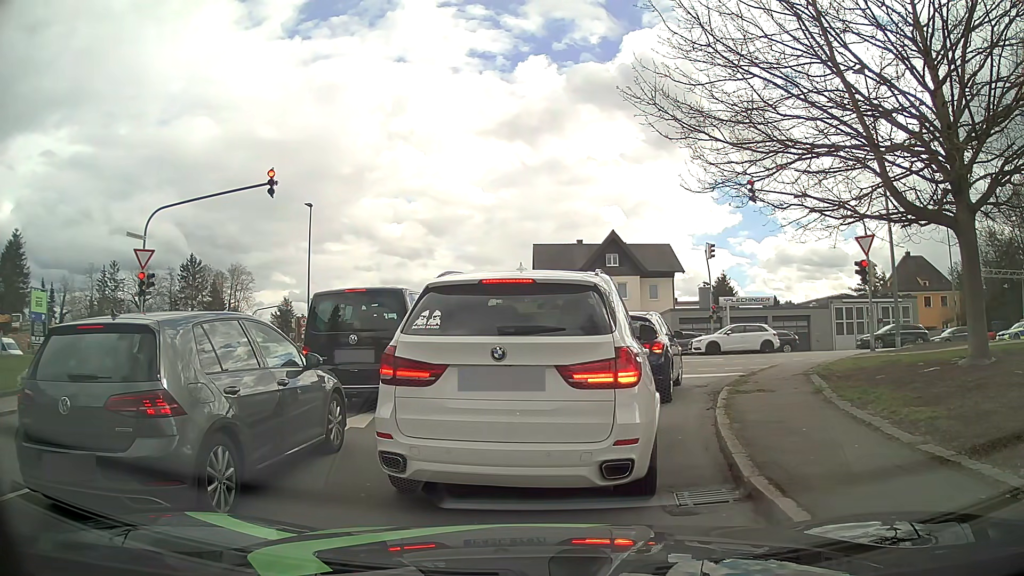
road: residential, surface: asphalt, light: Day
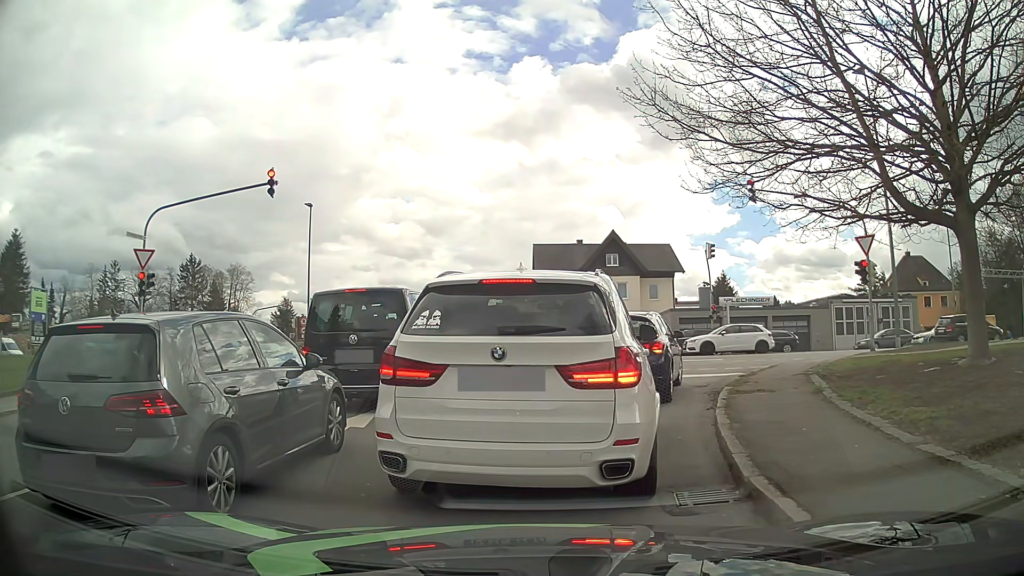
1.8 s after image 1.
(0.0, 0.0) m; 0°
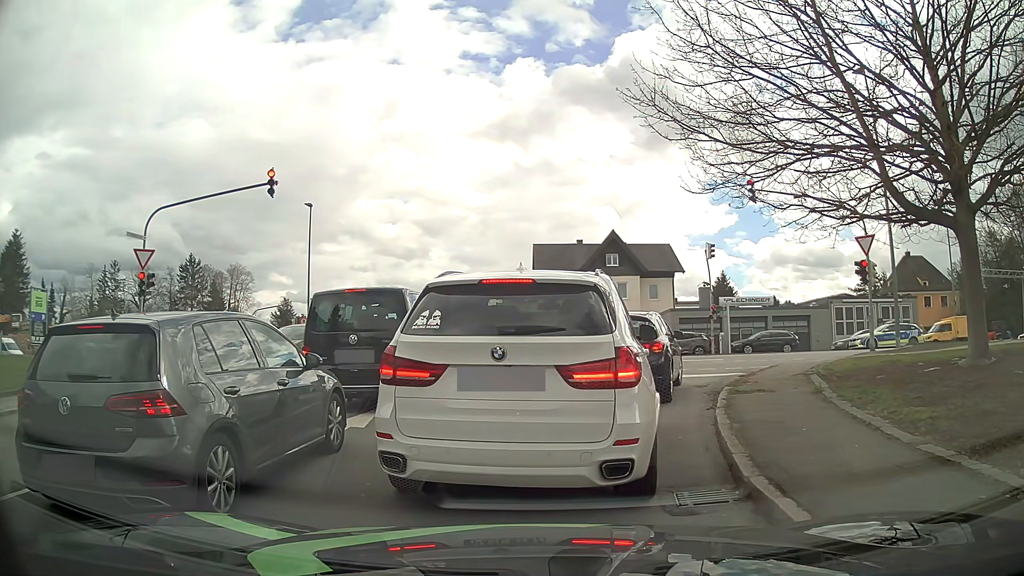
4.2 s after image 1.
(0.0, 0.0) m; 0°
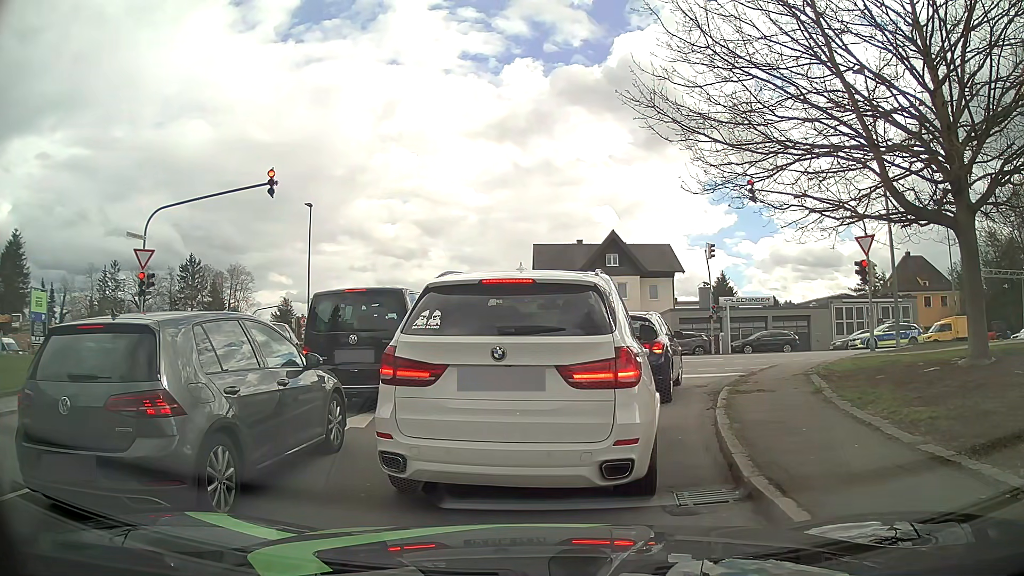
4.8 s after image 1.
(0.0, 0.0) m; 0°
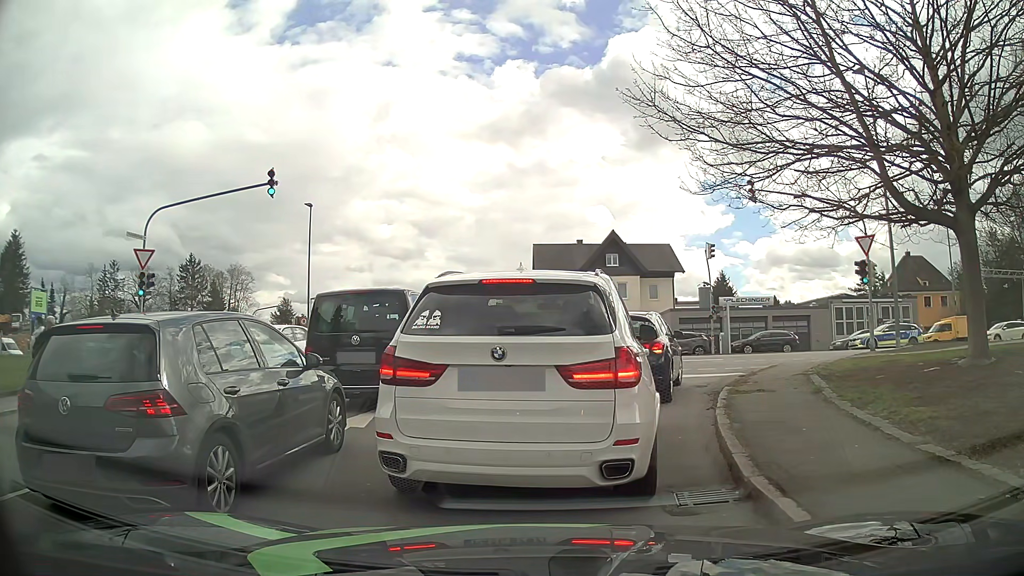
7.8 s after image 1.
(0.0, 0.0) m; 0°
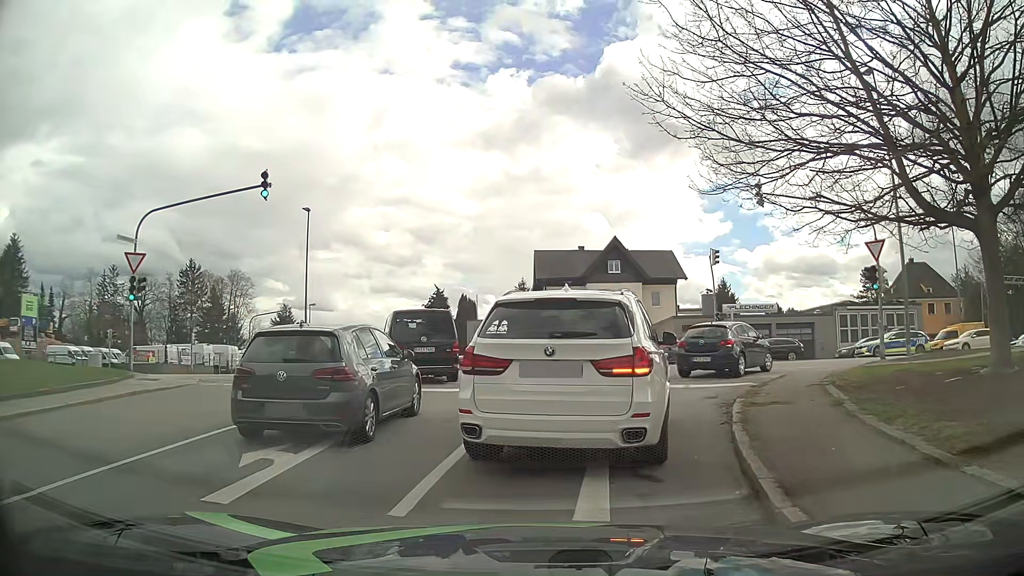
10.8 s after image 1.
(0.0, +0.8) m; -1°
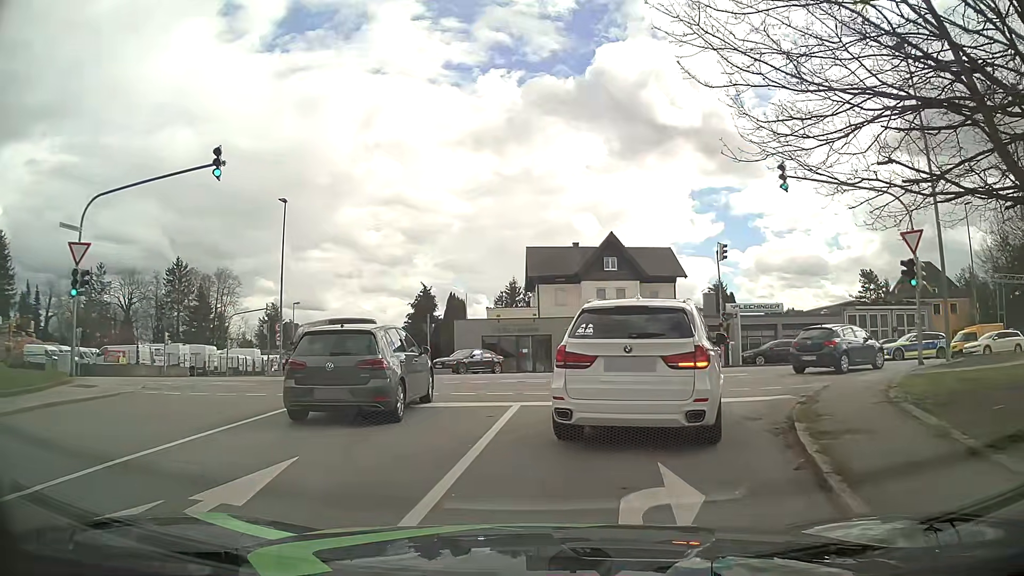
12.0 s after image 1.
(0.0, +3.1) m; +2°
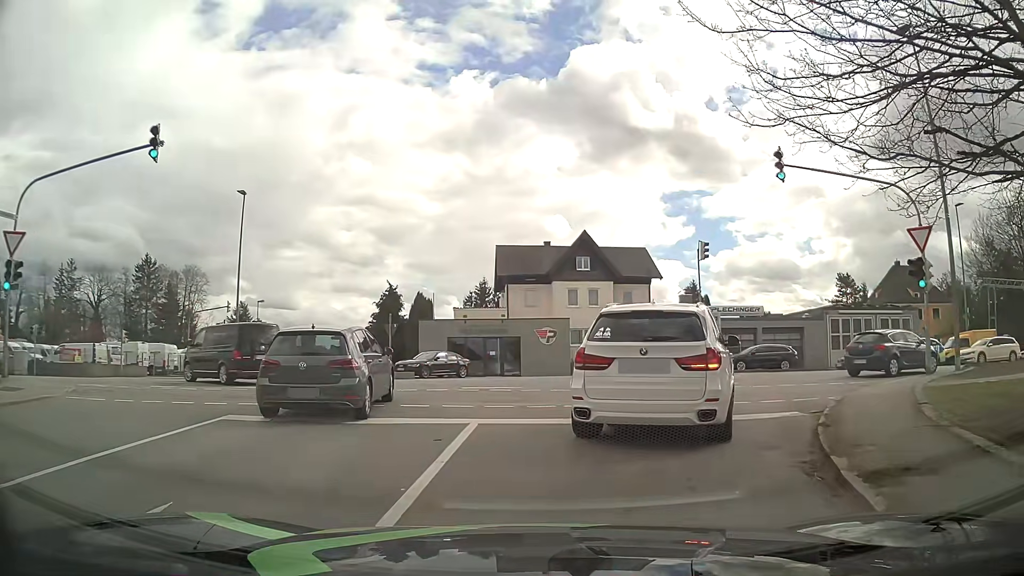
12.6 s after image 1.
(-0.1, +2.1) m; +1°
